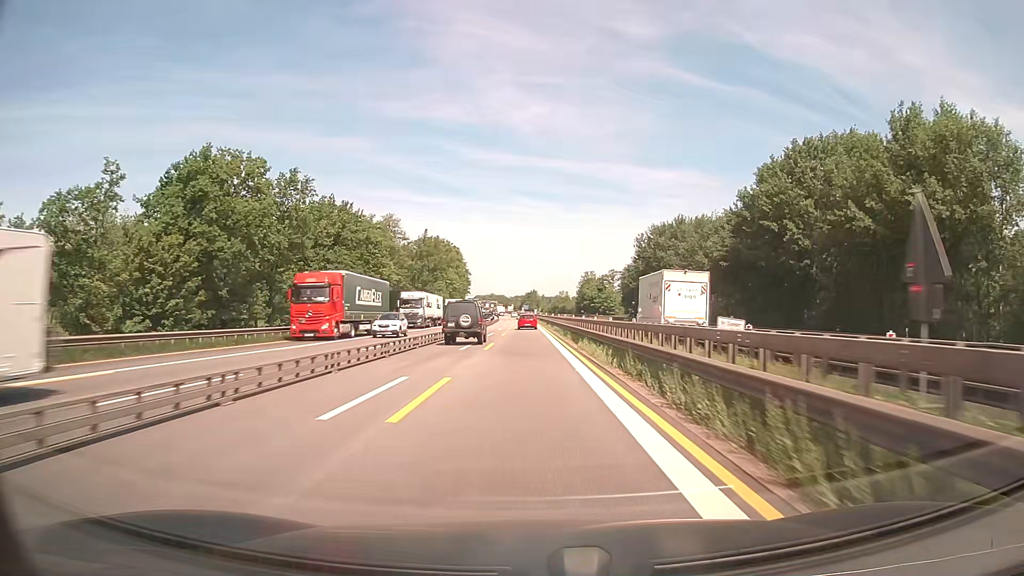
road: motorway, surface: asphalt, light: Day
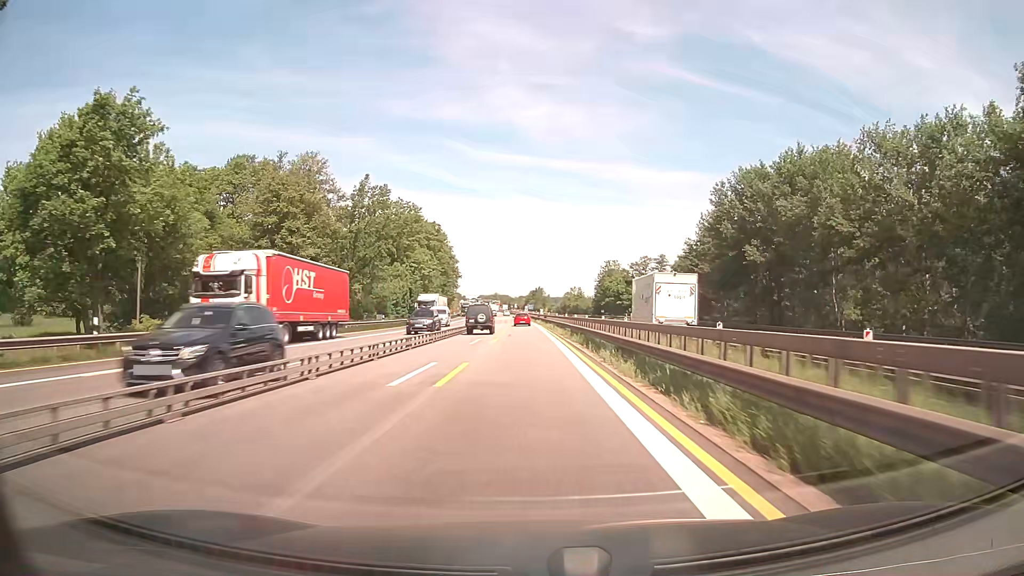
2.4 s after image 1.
(-0.2, +50.0) m; 0°
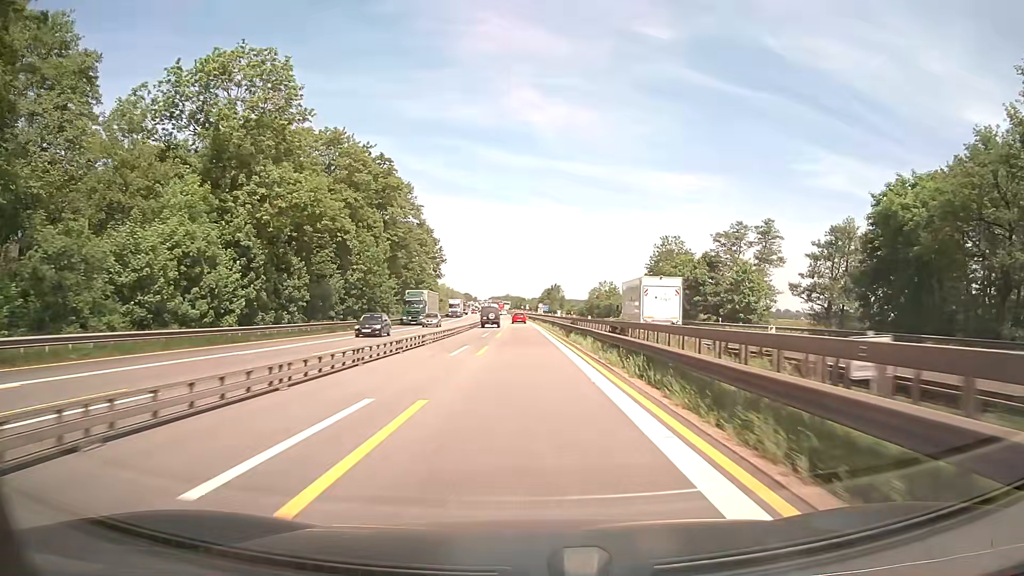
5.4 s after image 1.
(-0.6, +62.4) m; -1°
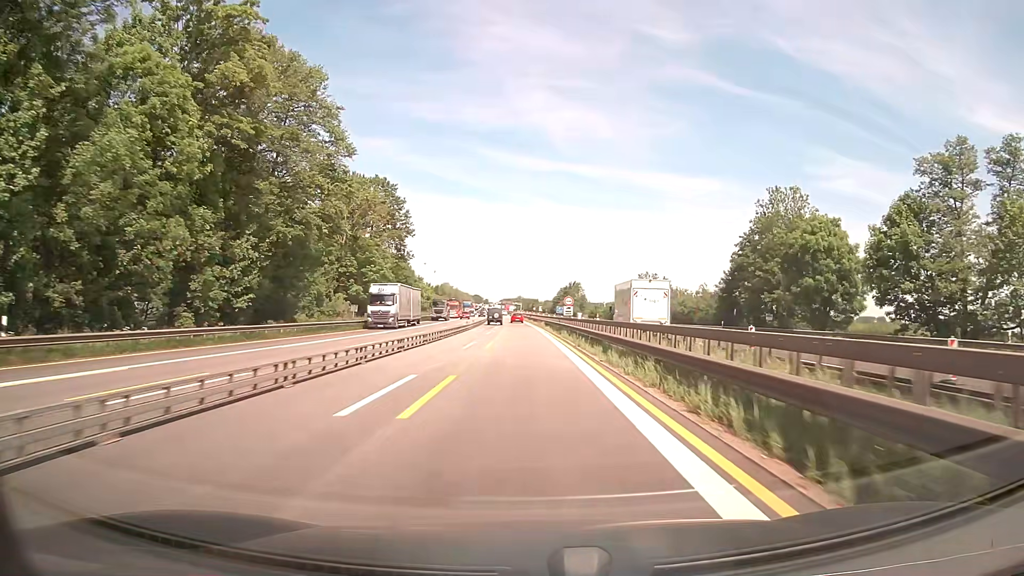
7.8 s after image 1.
(-0.5, +49.9) m; -1°
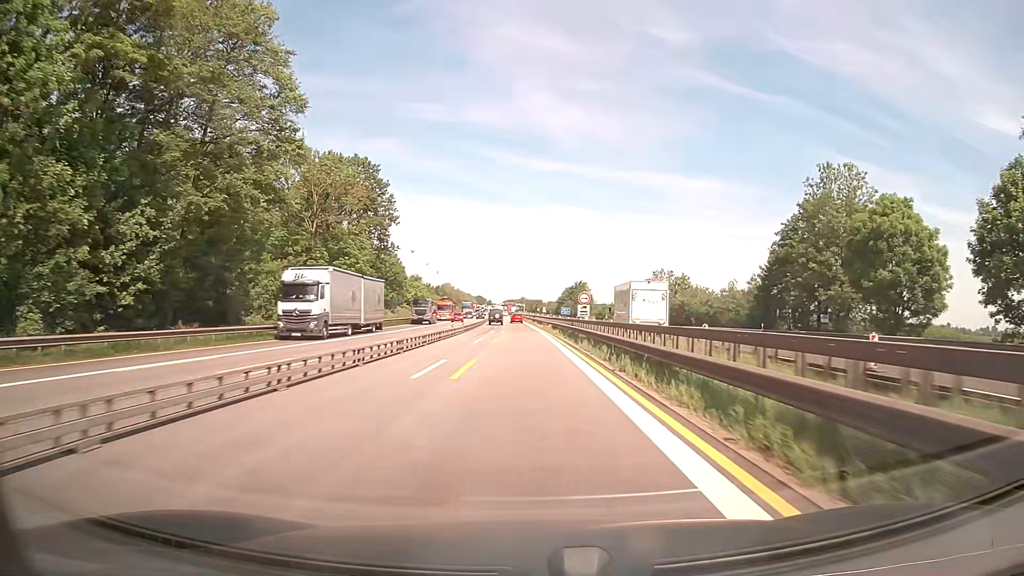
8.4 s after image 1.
(0.0, +12.5) m; 0°
(0, +10) (0, +20) (0, +30) (0, +40) (0, +50) (-1, +60) (-1, +70) (-1, +80) (-2, +90) (-2, +100) m
